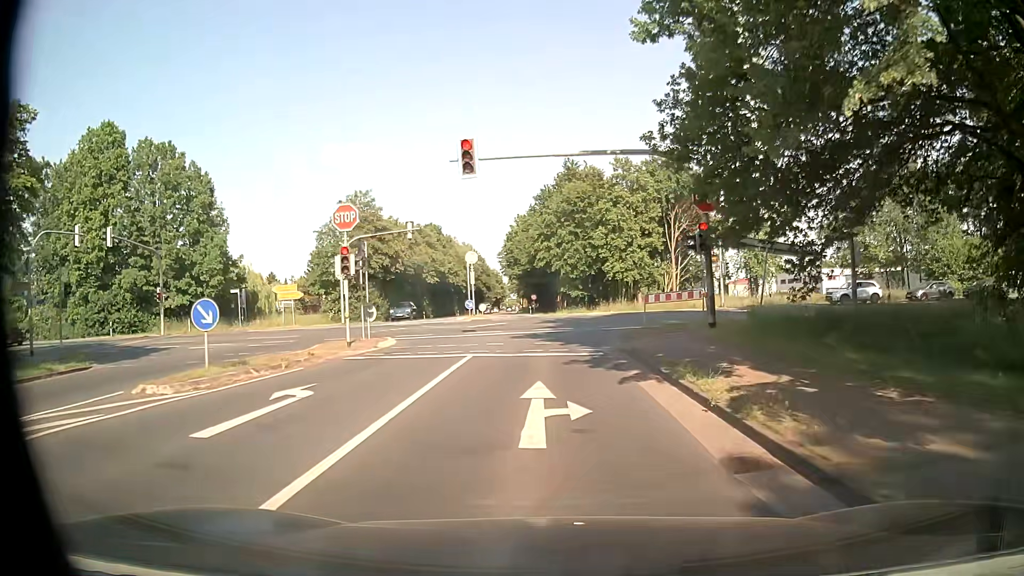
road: tertiary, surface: asphalt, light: Day
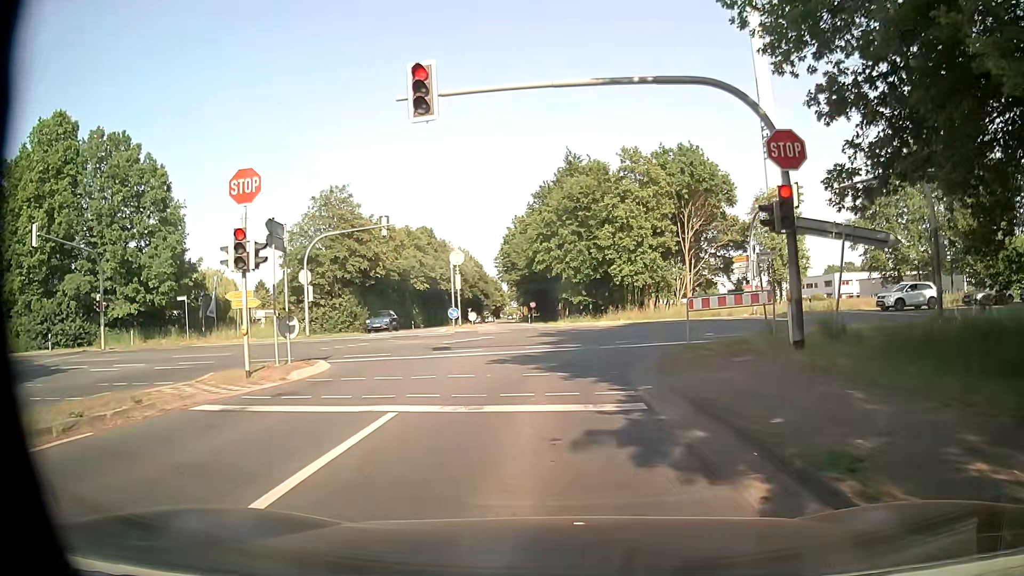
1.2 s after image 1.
(+0.1, +7.4) m; -1°
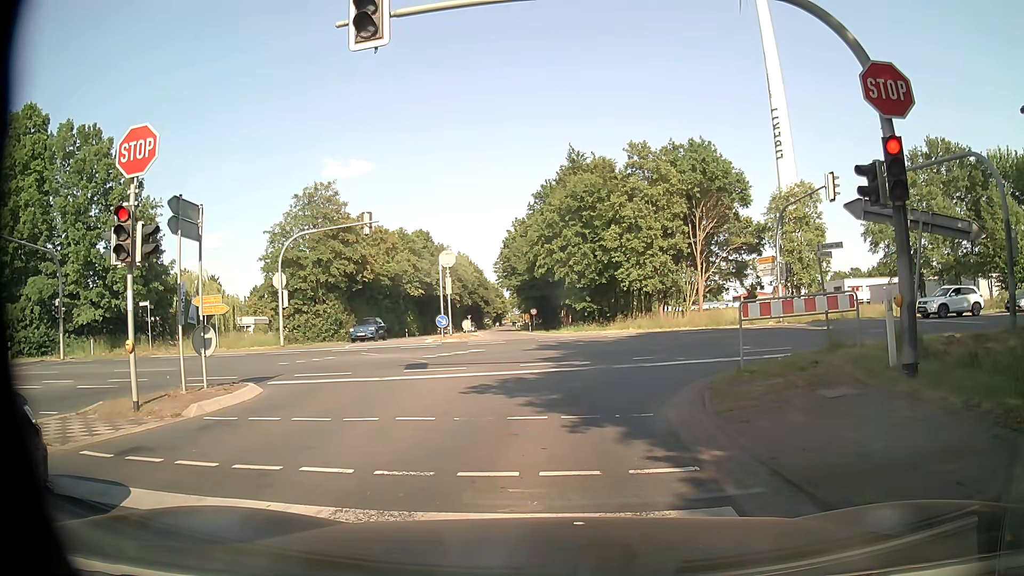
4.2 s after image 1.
(+0.1, +4.3) m; +1°
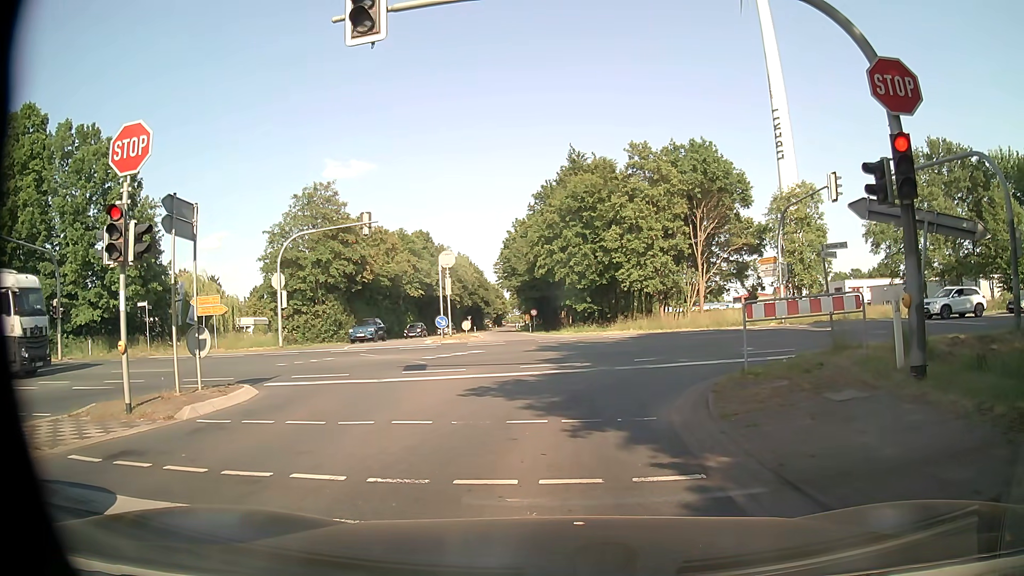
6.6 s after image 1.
(0.0, +0.2) m; 0°
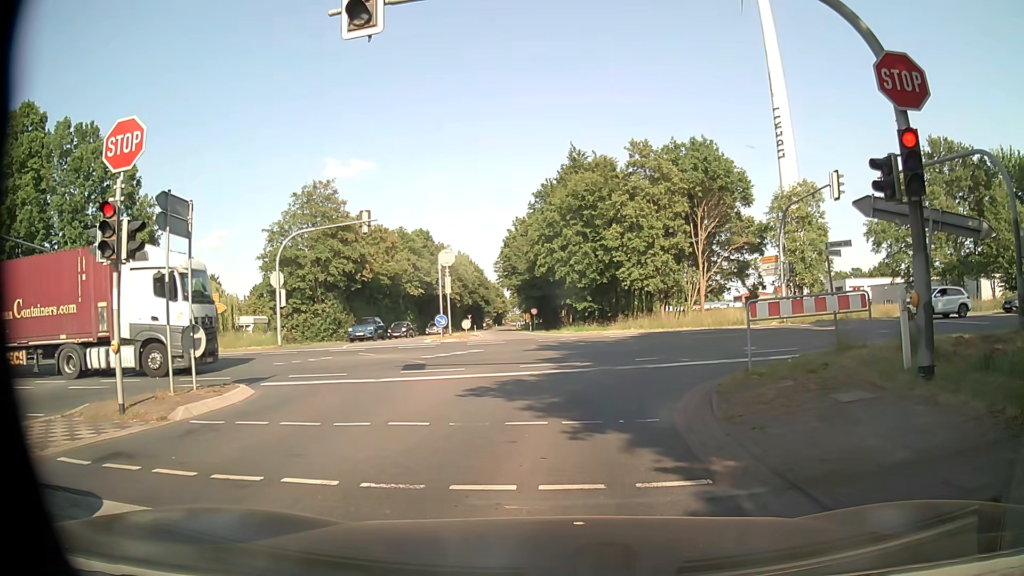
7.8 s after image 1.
(0.0, +0.2) m; 0°
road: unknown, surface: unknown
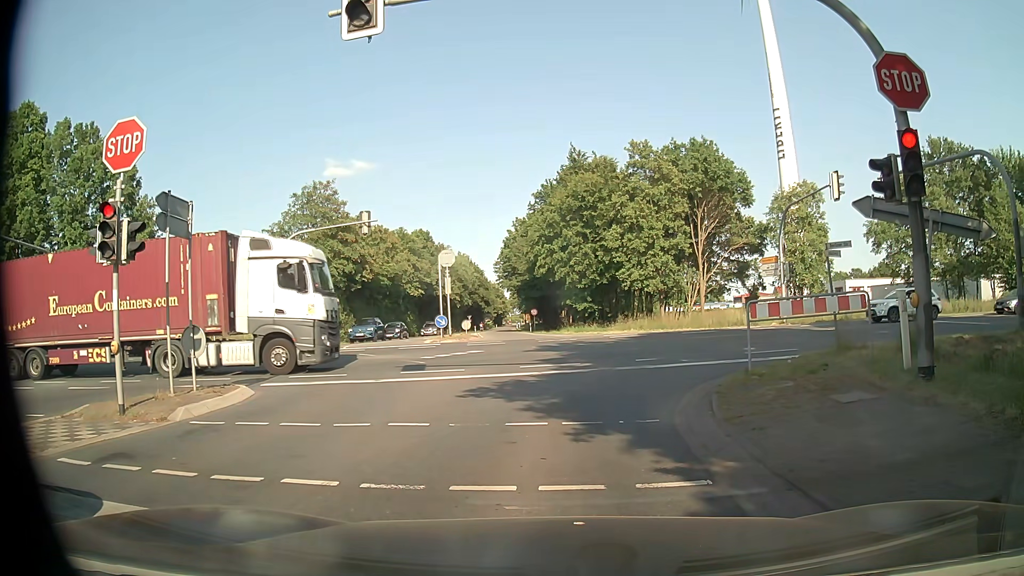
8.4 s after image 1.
(0.0, 0.0) m; 0°
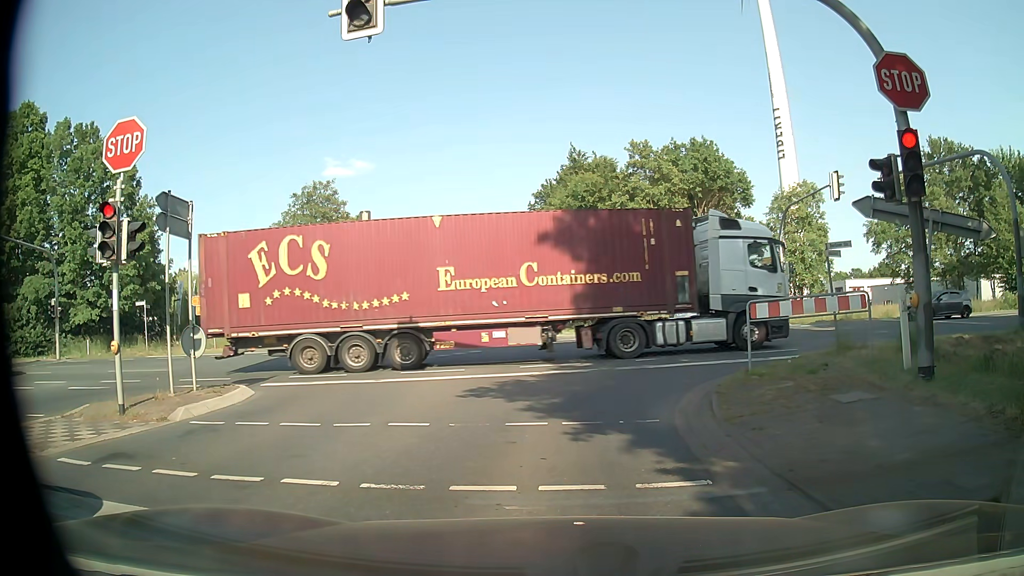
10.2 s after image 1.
(0.0, 0.0) m; 0°
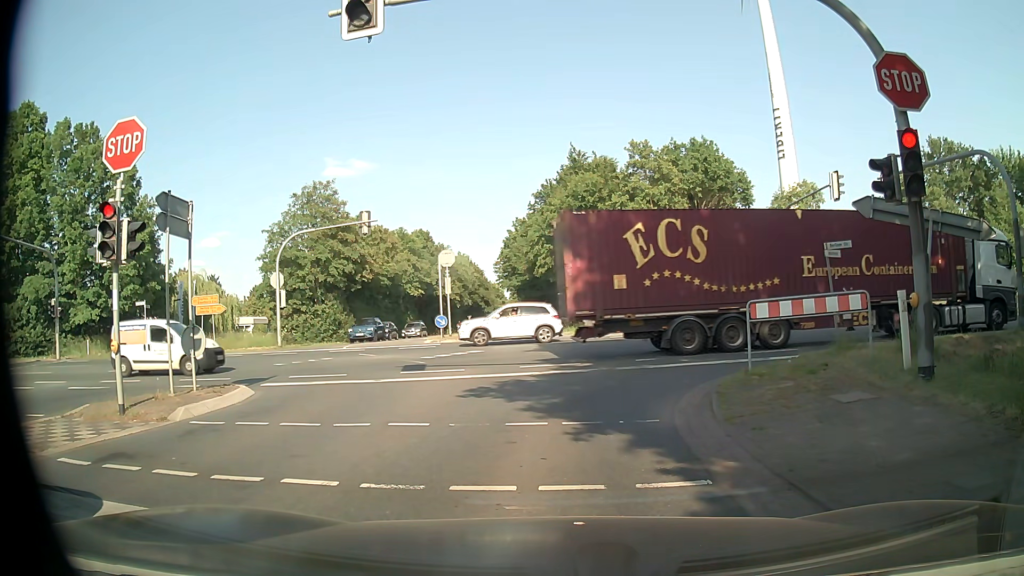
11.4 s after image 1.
(0.0, 0.0) m; 0°
